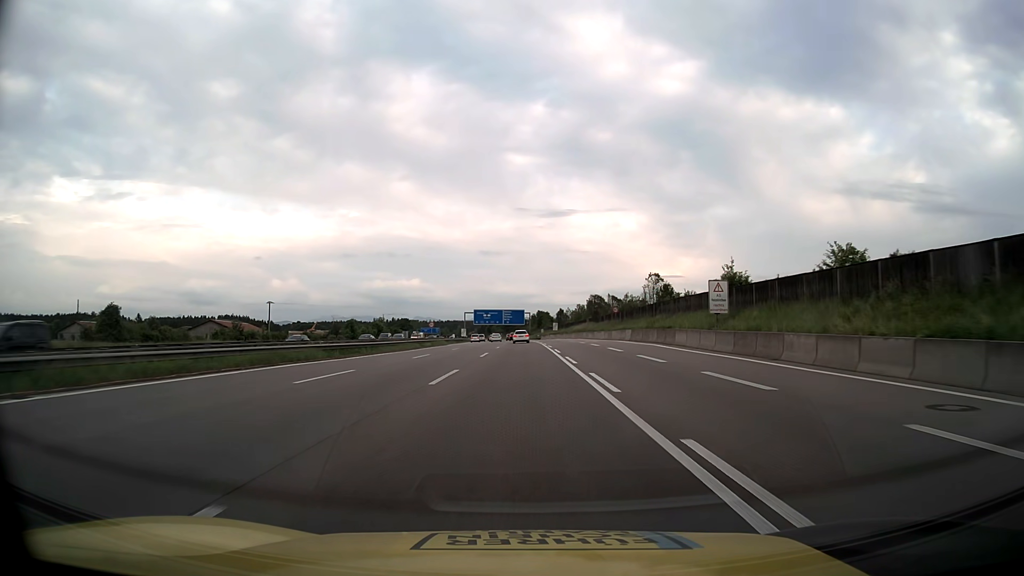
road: motorway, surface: asphalt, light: Day
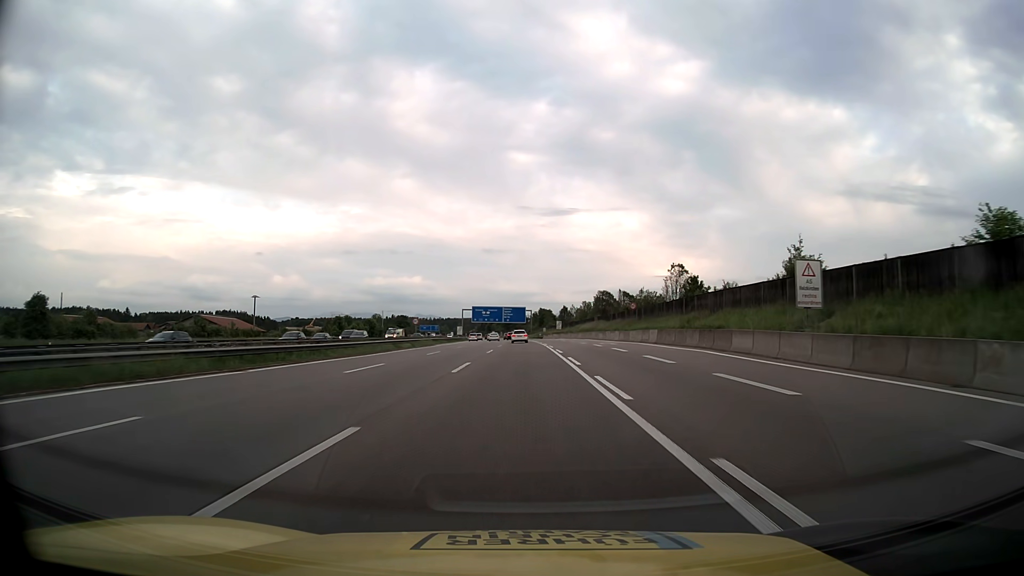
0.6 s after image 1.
(0.0, +13.6) m; 0°
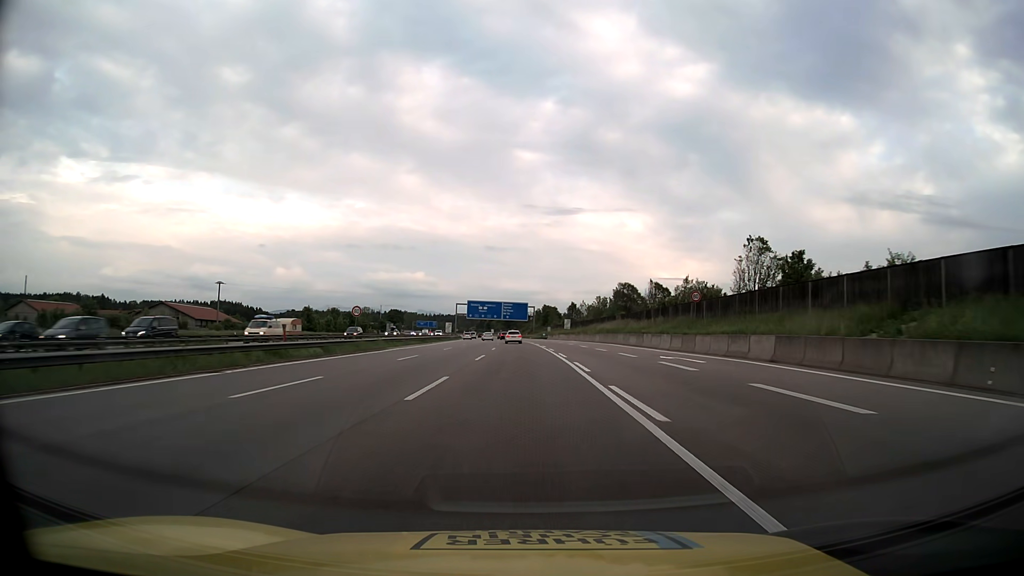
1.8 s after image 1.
(0.0, +27.1) m; 0°
(0, +10) (0, +20) (0, +30) (0, +40) (0, +50) (-1, +60) (-1, +70) (-1, +80) (-2, +90) (-2, +100) m
